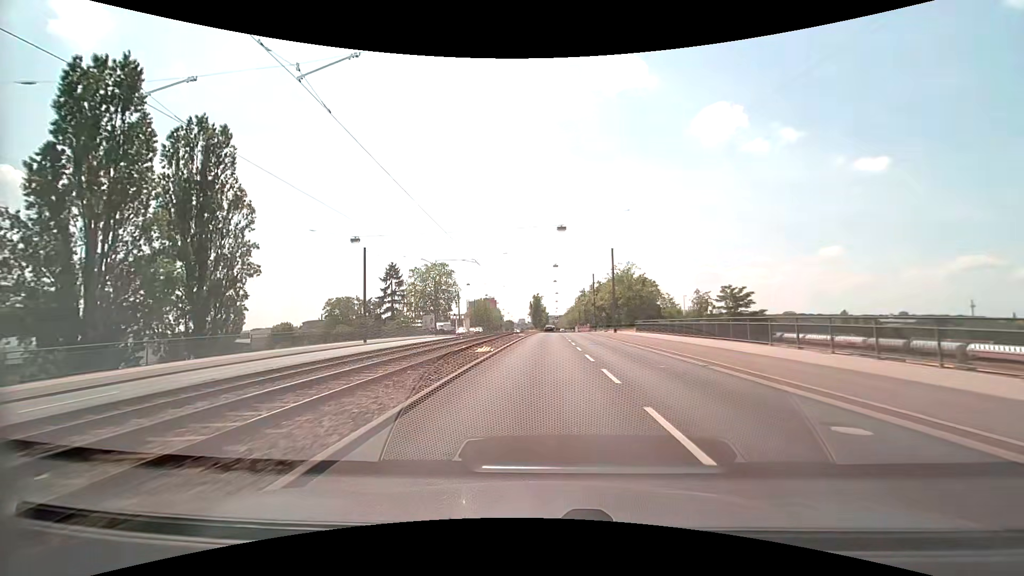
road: primary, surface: asphalt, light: Day
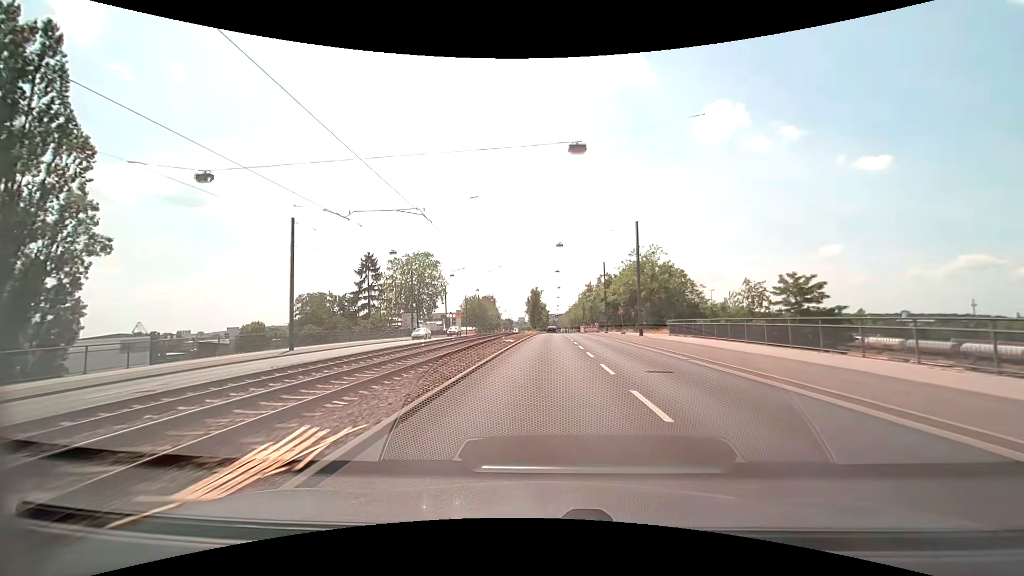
(0.0, +16.1) m; 0°
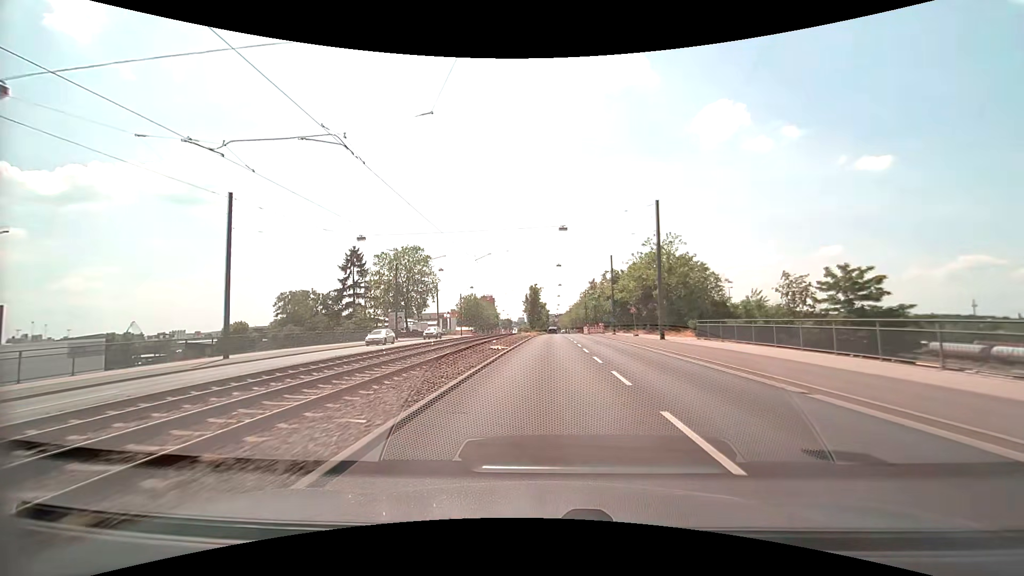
(0.0, +8.1) m; 0°
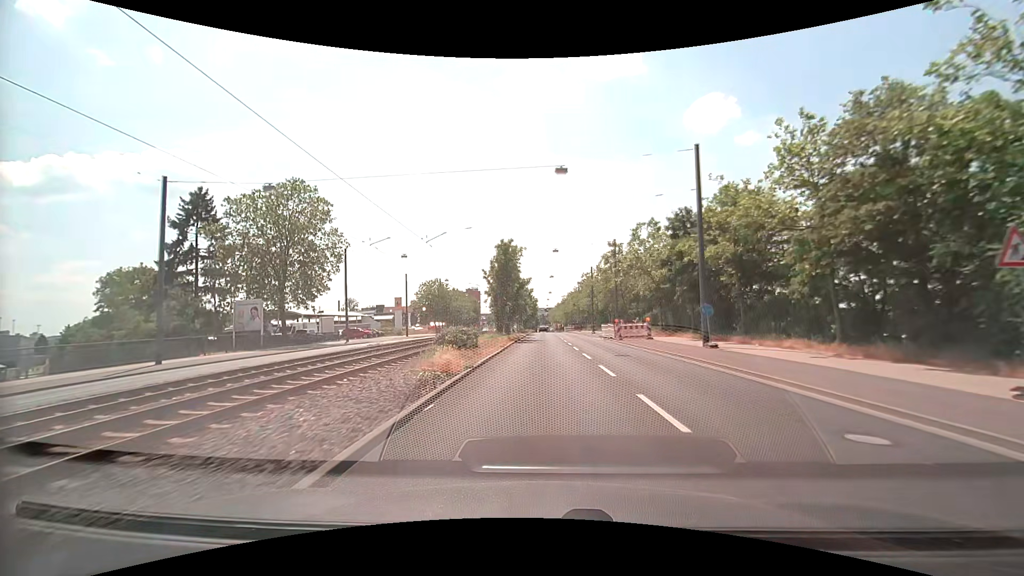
(+0.4, +40.6) m; +1°
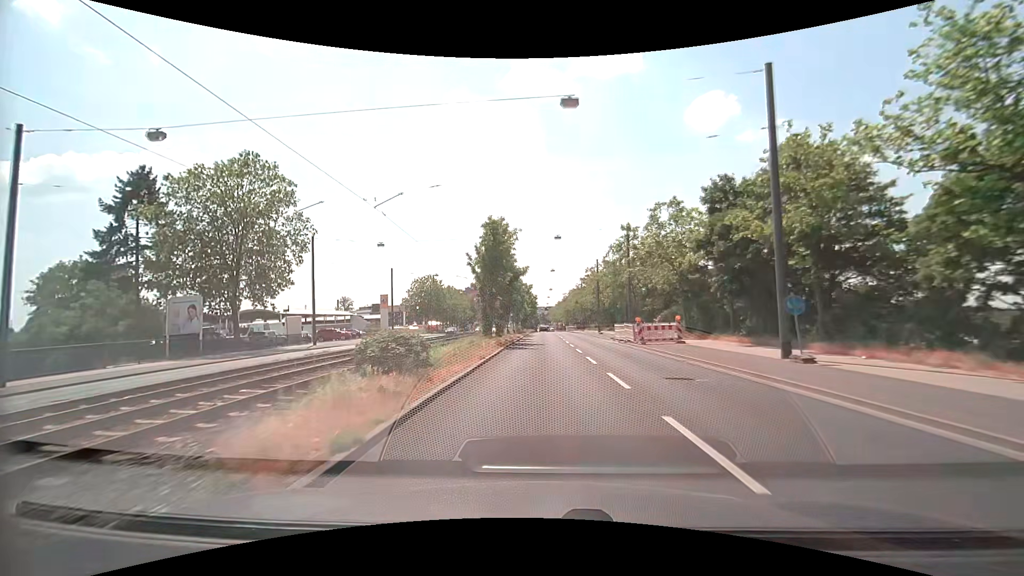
(0.0, +8.2) m; 0°
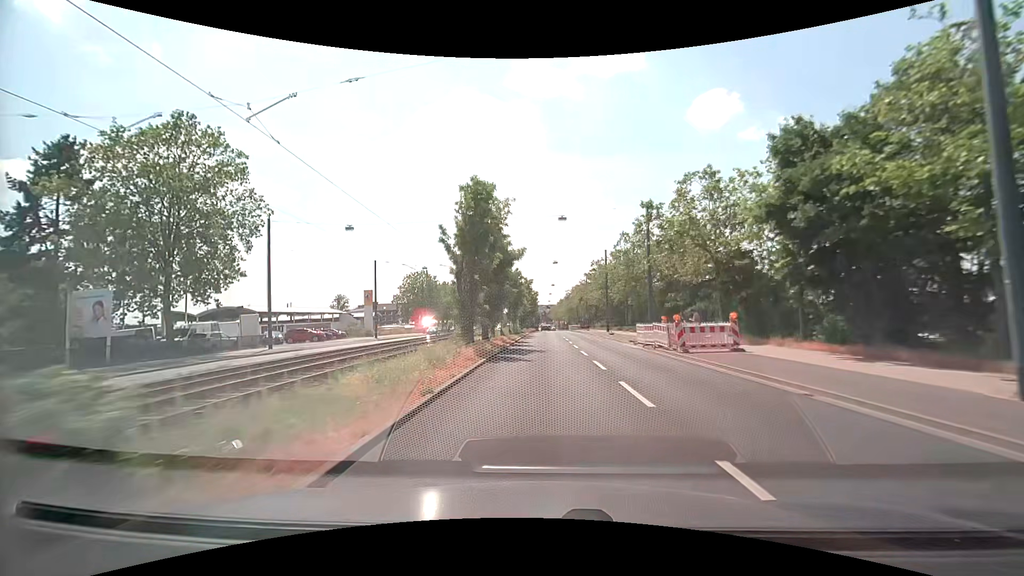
(0.0, +8.2) m; 0°
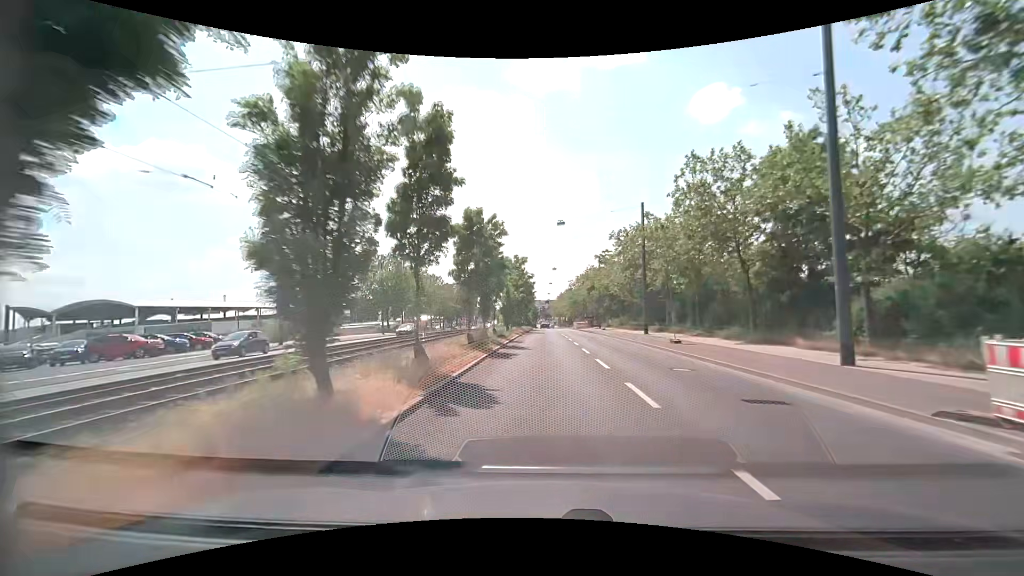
(0.0, +24.3) m; 0°
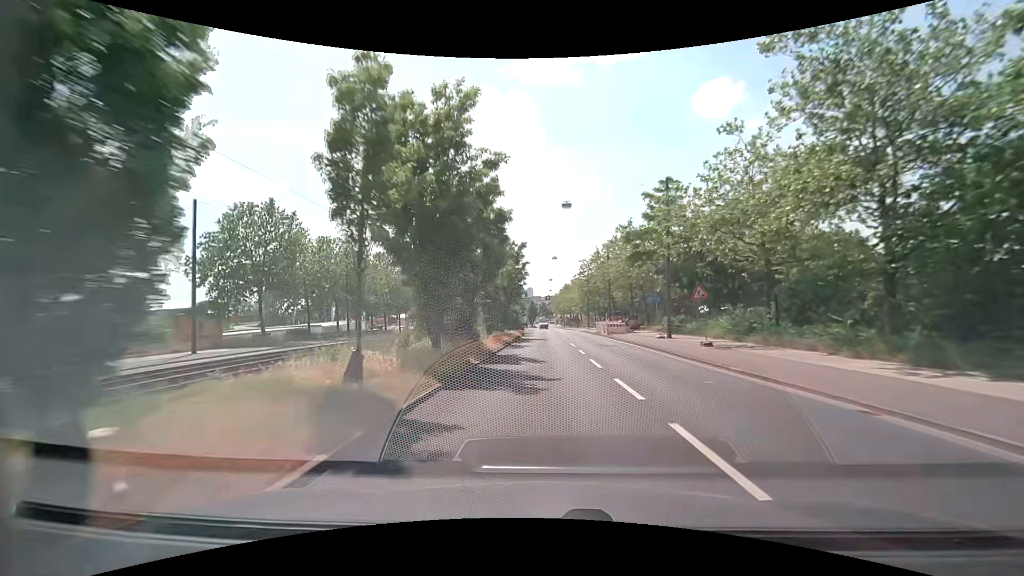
(-0.1, +40.1) m; 0°
(0, +10) (0, +20) (0, +30) (0, +40) (0, +50) (0, +60) (0, +70) (0, +80) (0, +90) (0, +100) m
